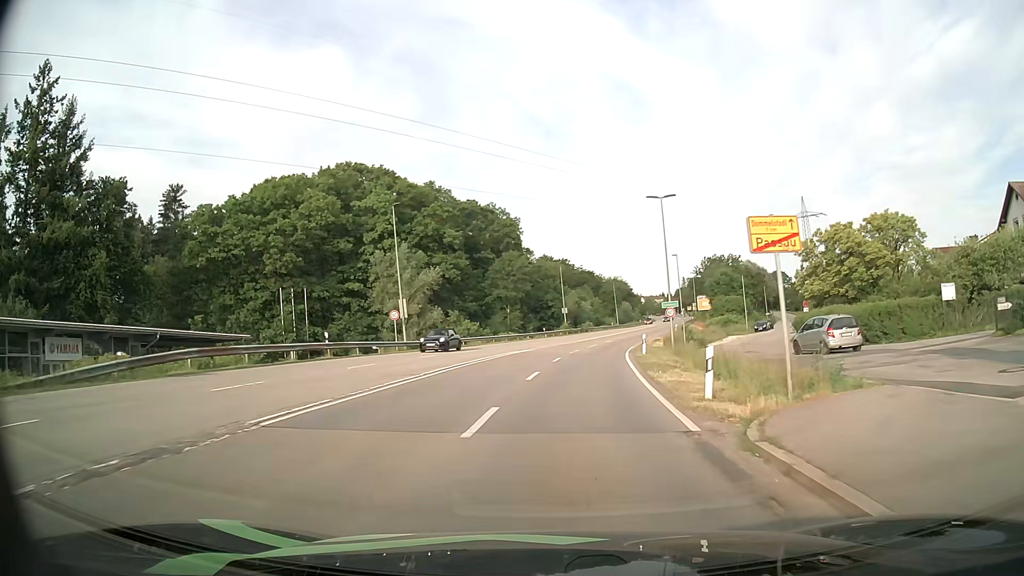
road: secondary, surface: asphalt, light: Day
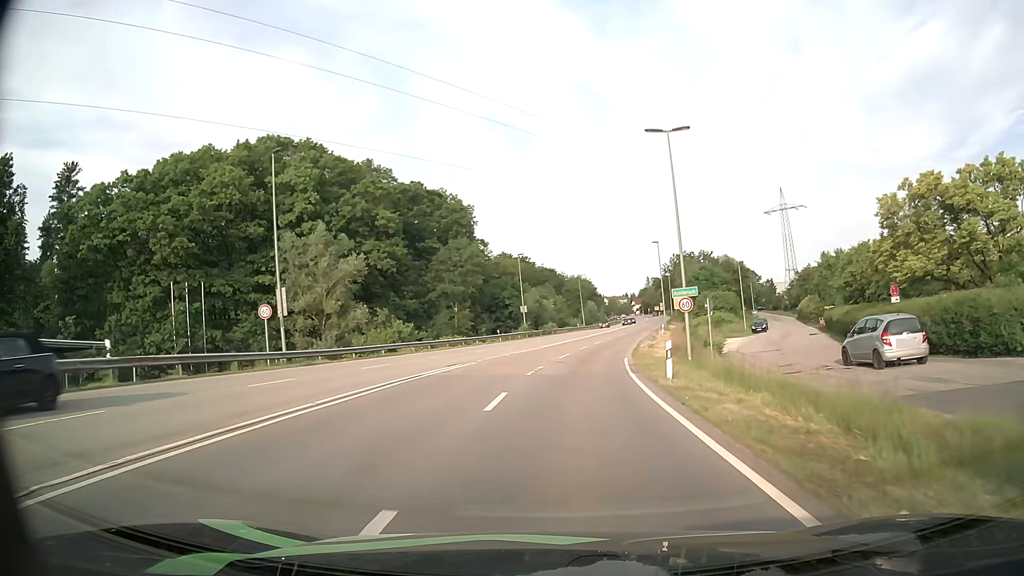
(+0.4, +15.5) m; +3°
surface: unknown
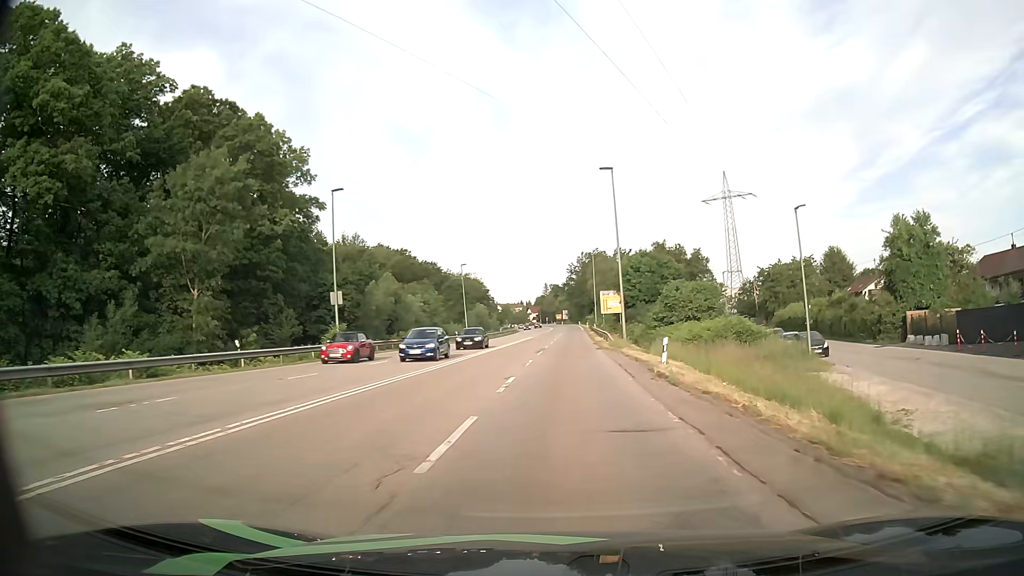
(+3.0, +40.8) m; +9°
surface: asphalt
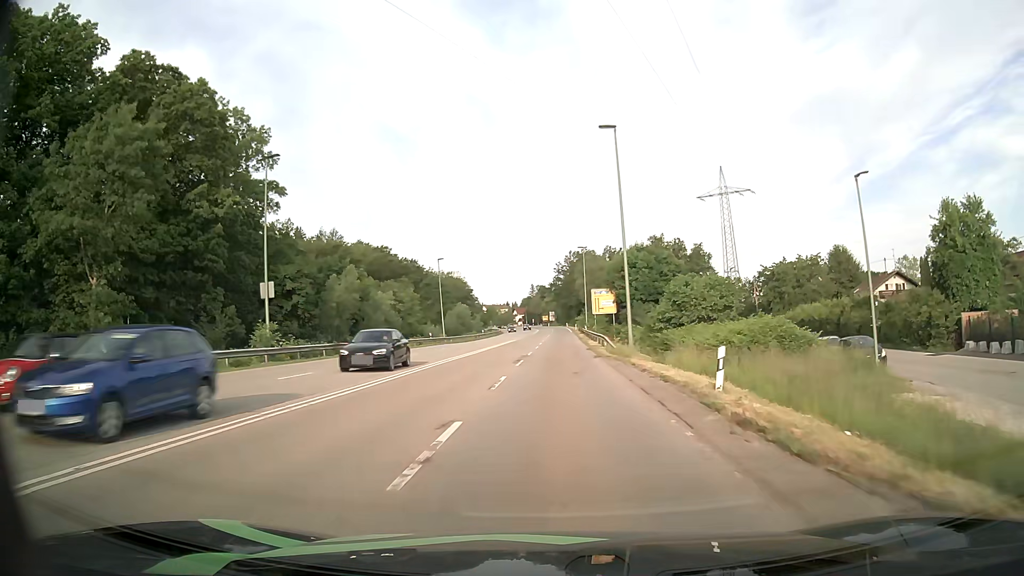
(+0.1, +8.6) m; +1°
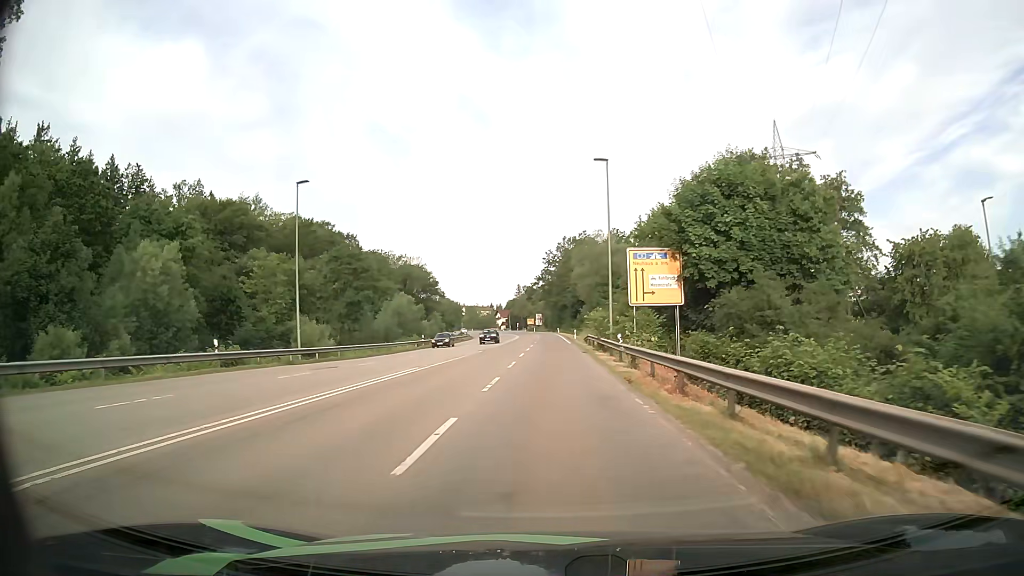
(+0.7, +44.3) m; +1°
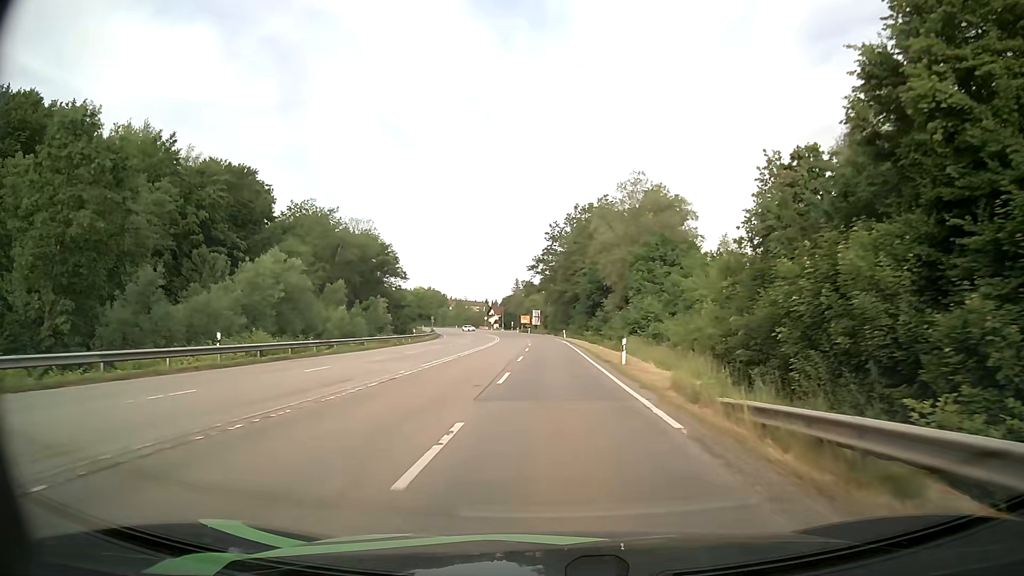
(0.0, +44.7) m; 0°
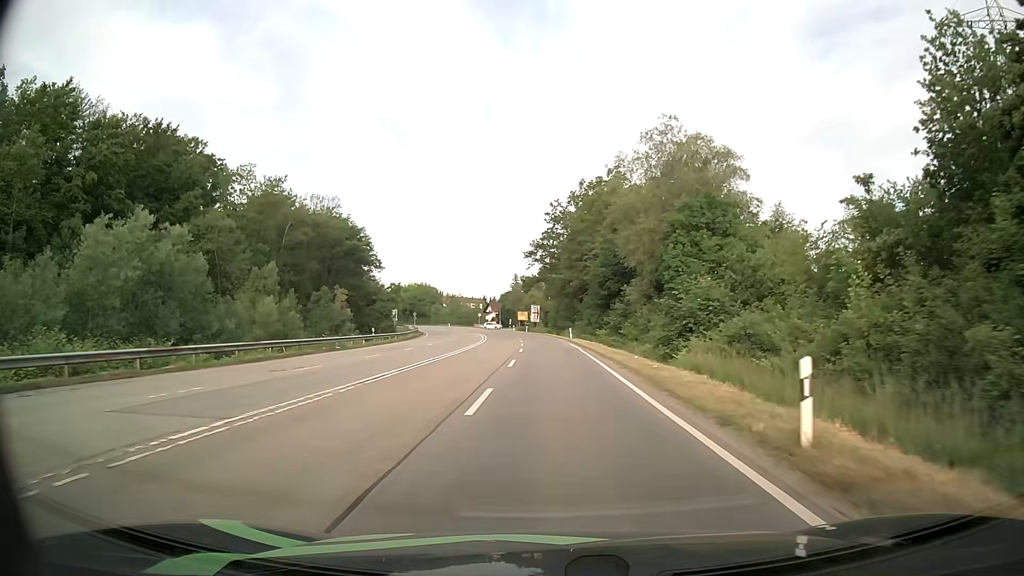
(+0.2, +17.9) m; +1°
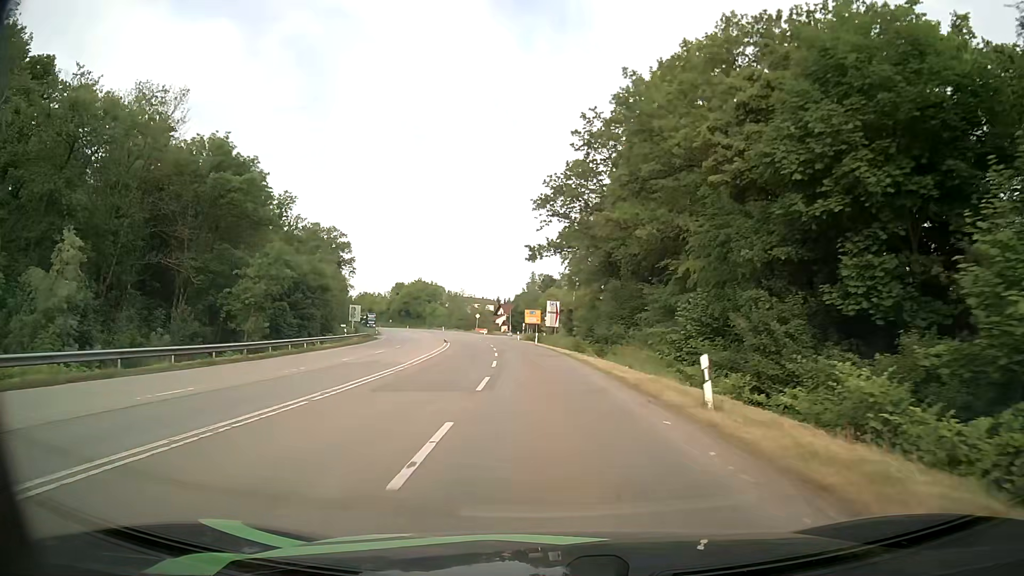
(-0.7, +44.6) m; -2°
(0, +10) (0, +20) (-1, +30) (-2, +40) (-3, +50) (-4, +60) (-5, +70) (-7, +80) (-9, +89) (-11, +99) m
